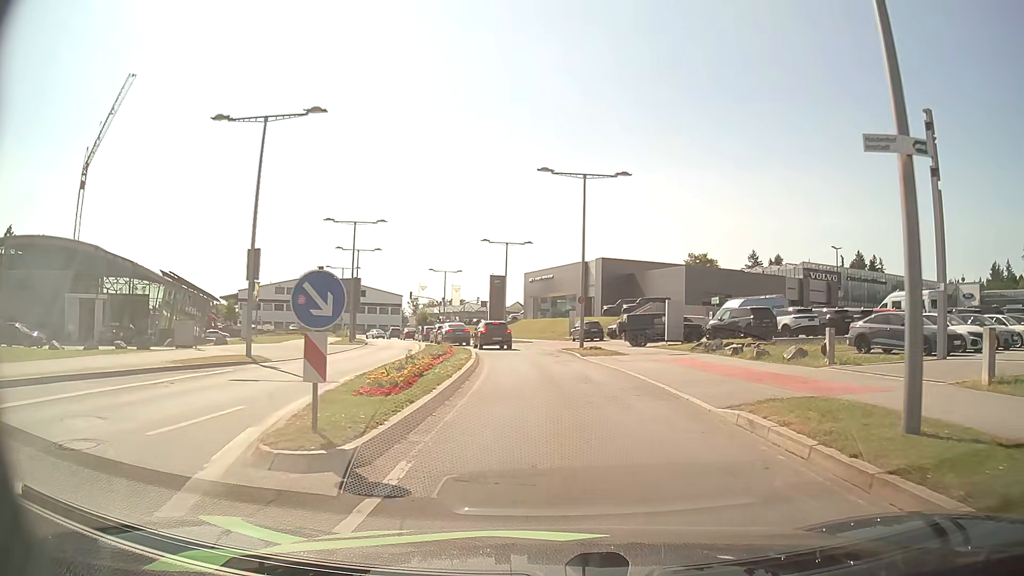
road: secondary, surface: asphalt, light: Day
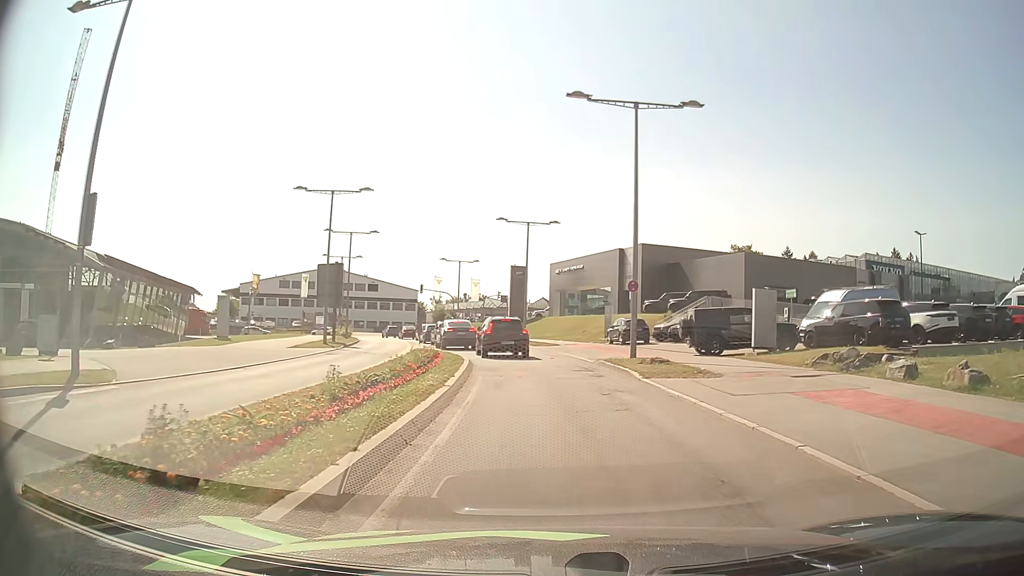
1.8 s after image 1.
(-0.1, +11.4) m; -2°
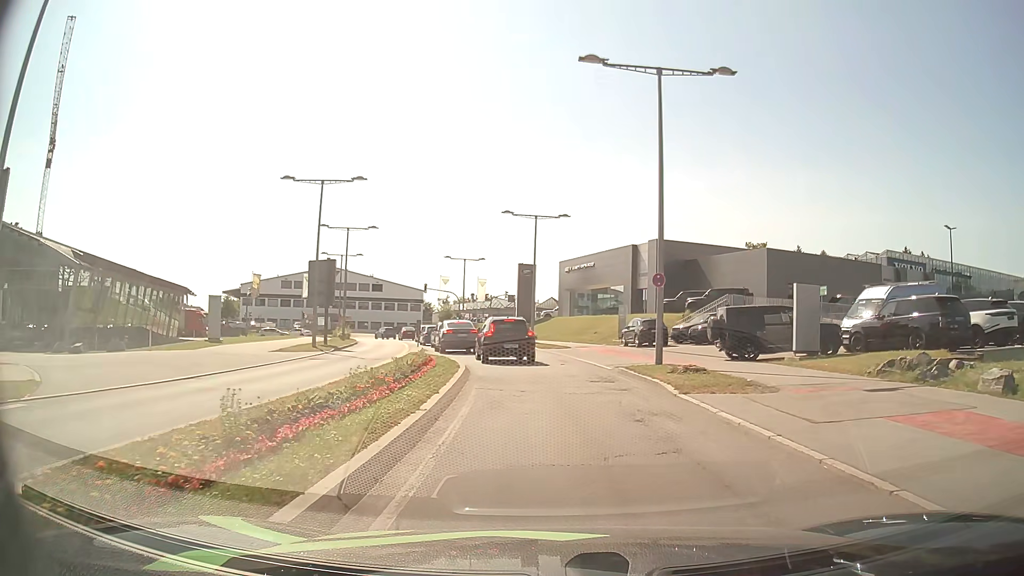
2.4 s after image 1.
(0.0, +3.4) m; -1°
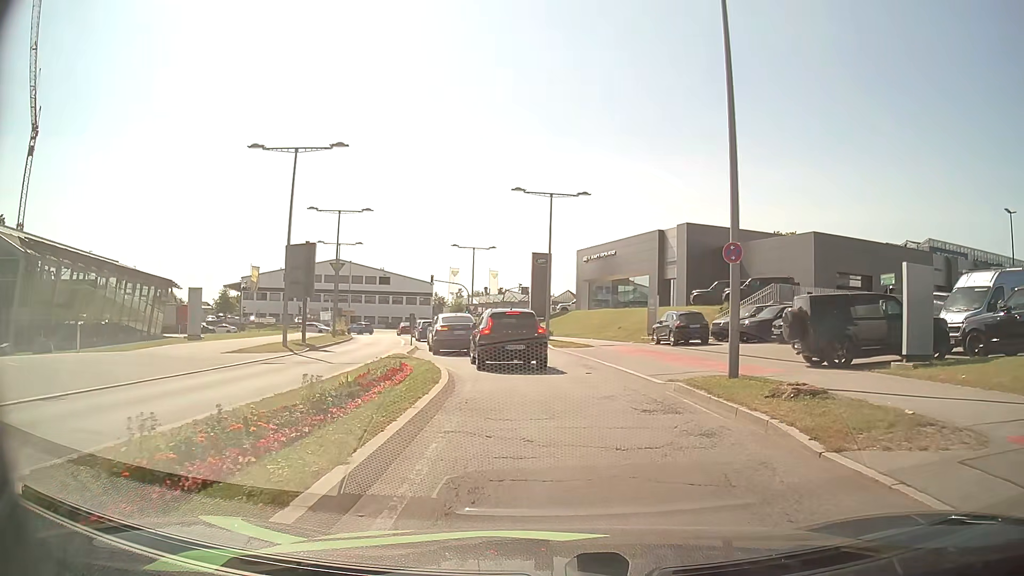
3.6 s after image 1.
(-0.1, +6.2) m; -1°
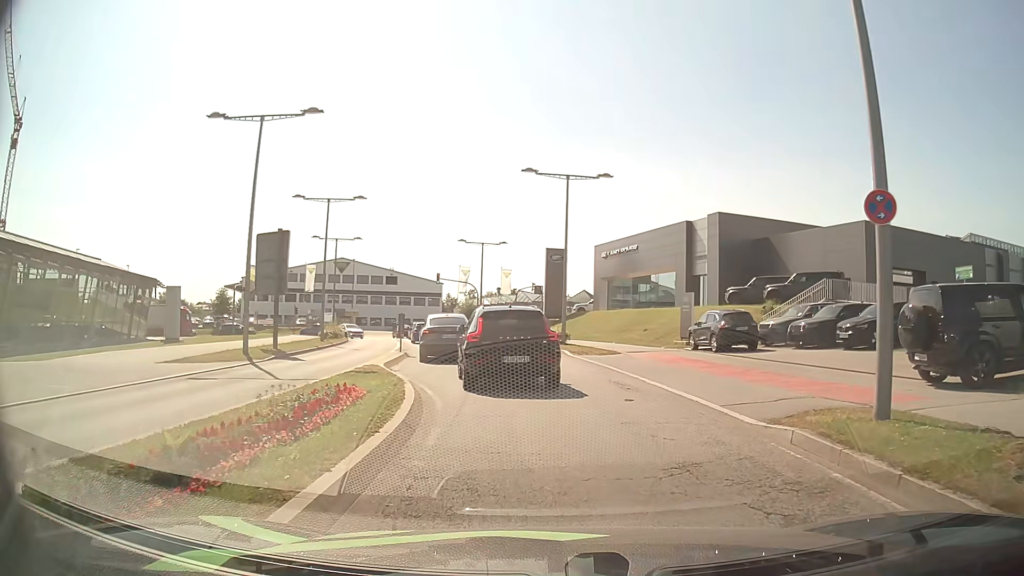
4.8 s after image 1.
(-0.1, +5.5) m; -1°
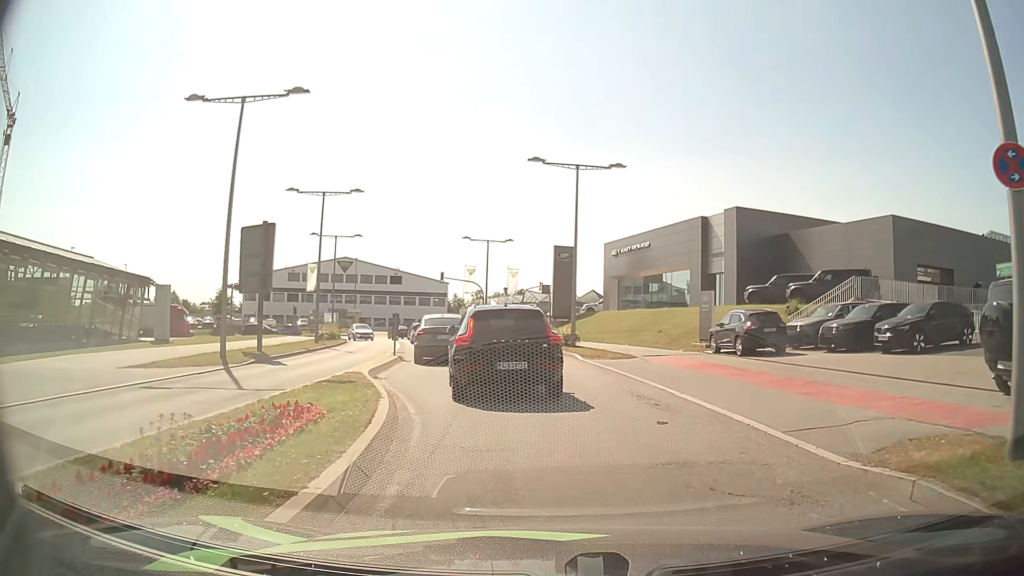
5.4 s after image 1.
(0.0, +2.4) m; -2°
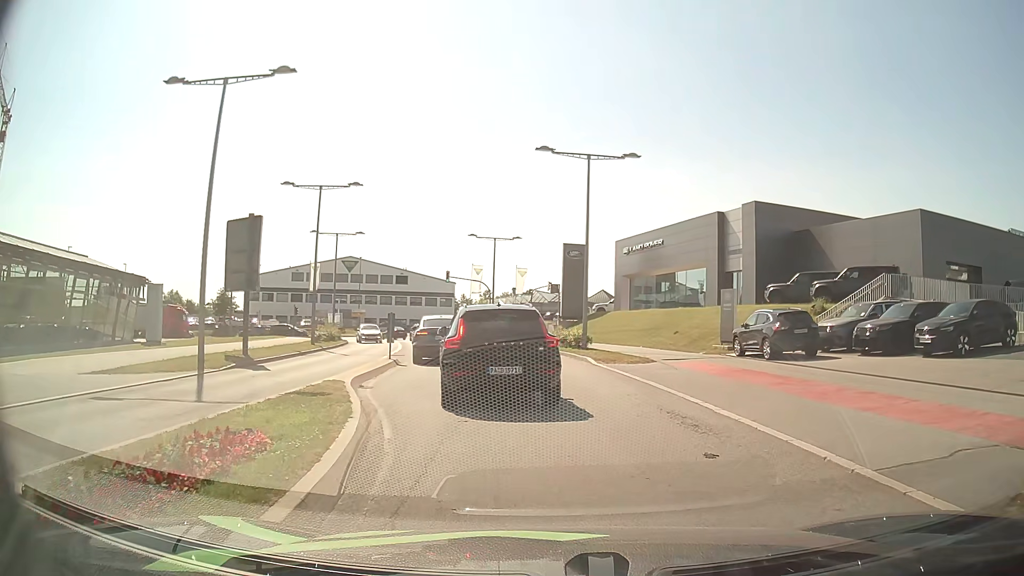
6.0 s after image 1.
(0.0, +2.1) m; 0°
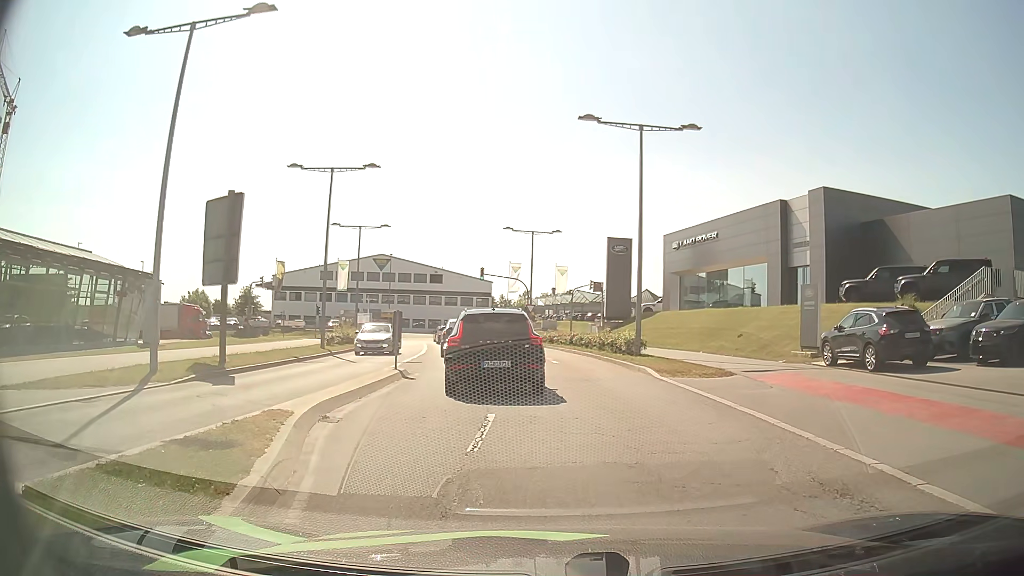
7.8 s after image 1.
(-0.2, +4.8) m; -3°
(-1, +10) (-2, +20) (-3, +30) (-5, +40) (-7, +49) (-9, +59) (-14, +68) (-21, +75) (-31, +77) (-41, +76) m
